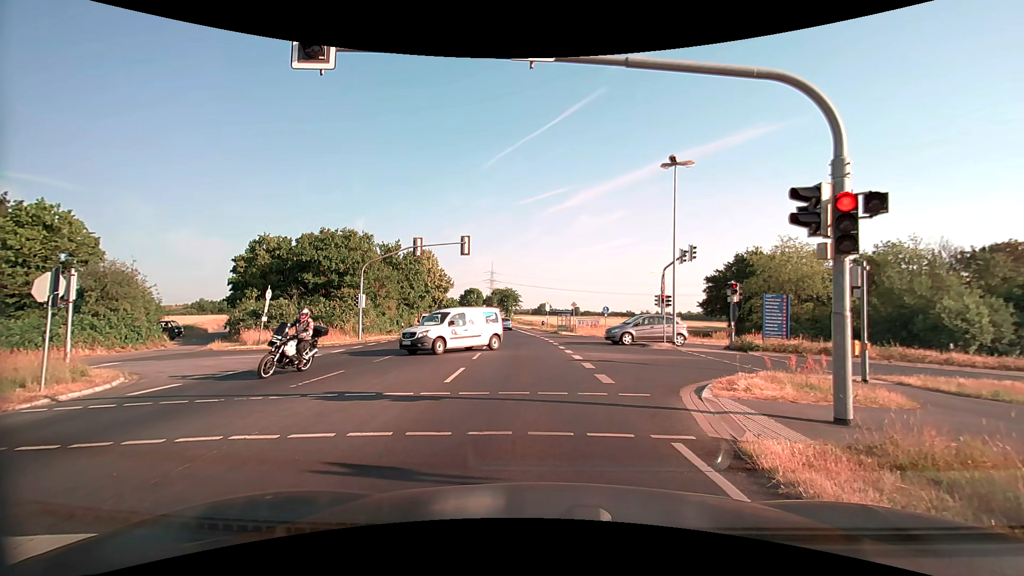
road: secondary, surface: asphalt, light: Day
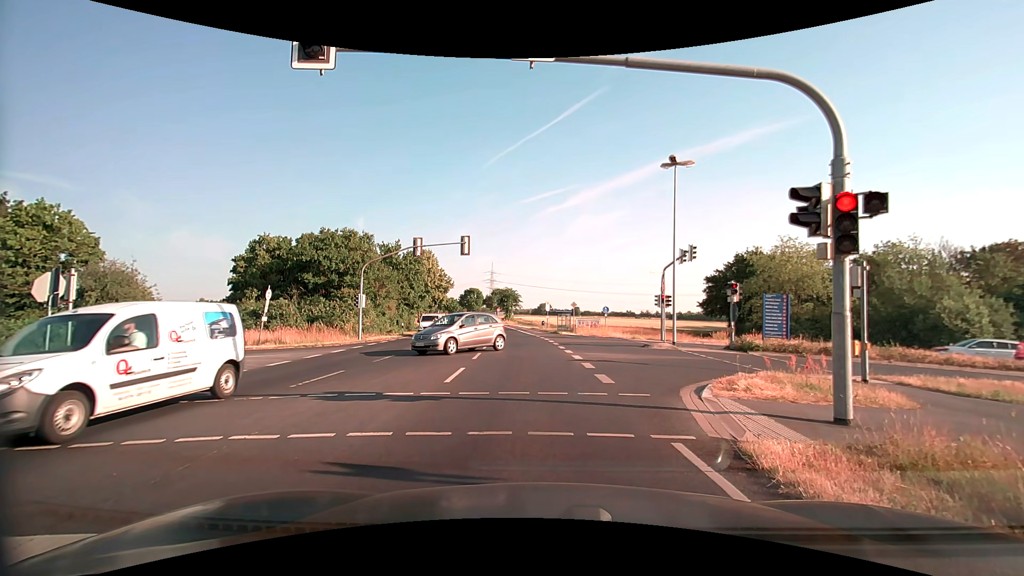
(0.0, 0.0) m; 0°
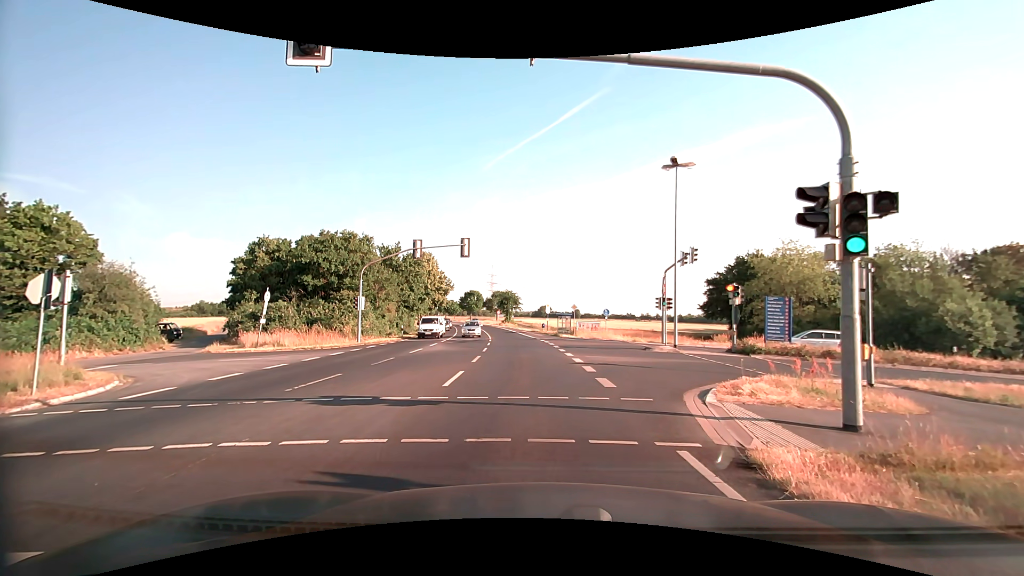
(0.0, +0.2) m; 0°
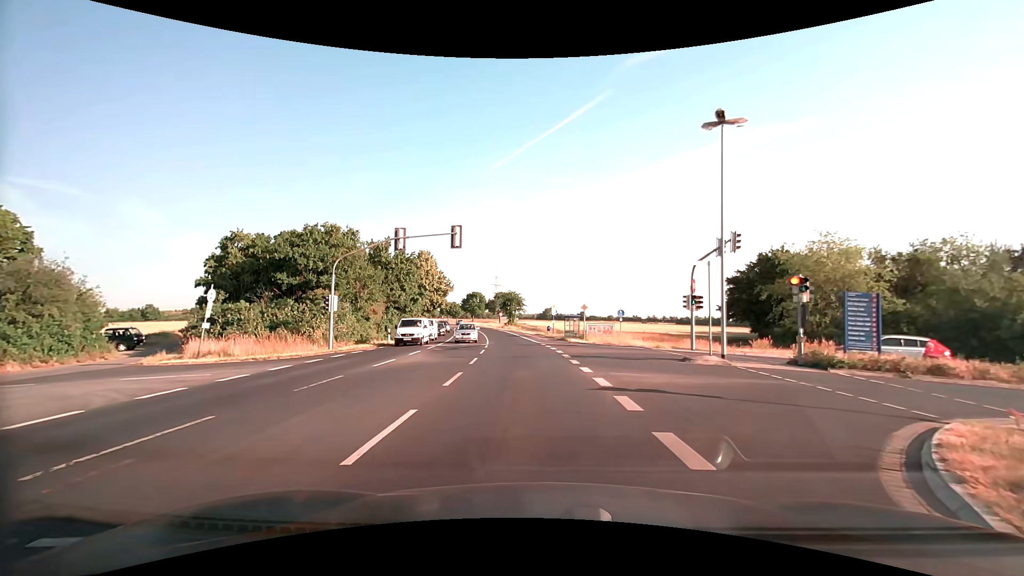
(-0.1, +6.0) m; -1°
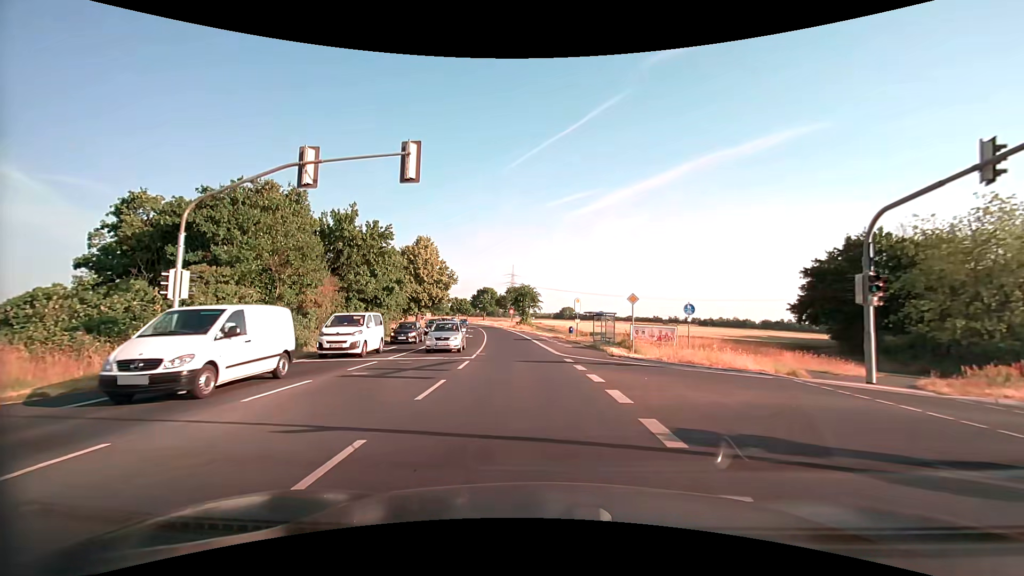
(-0.2, +14.5) m; -1°
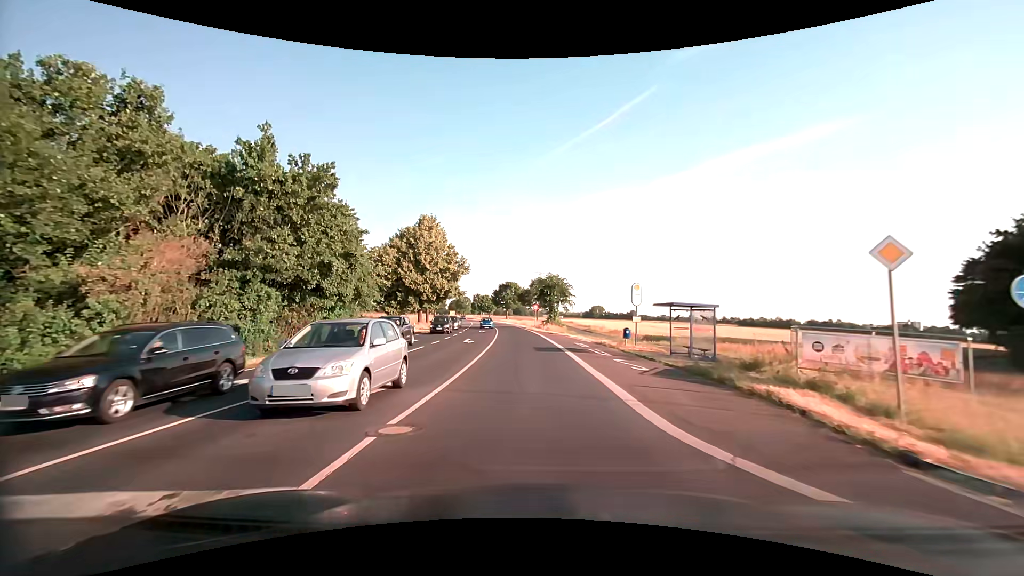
(-0.5, +16.2) m; -3°
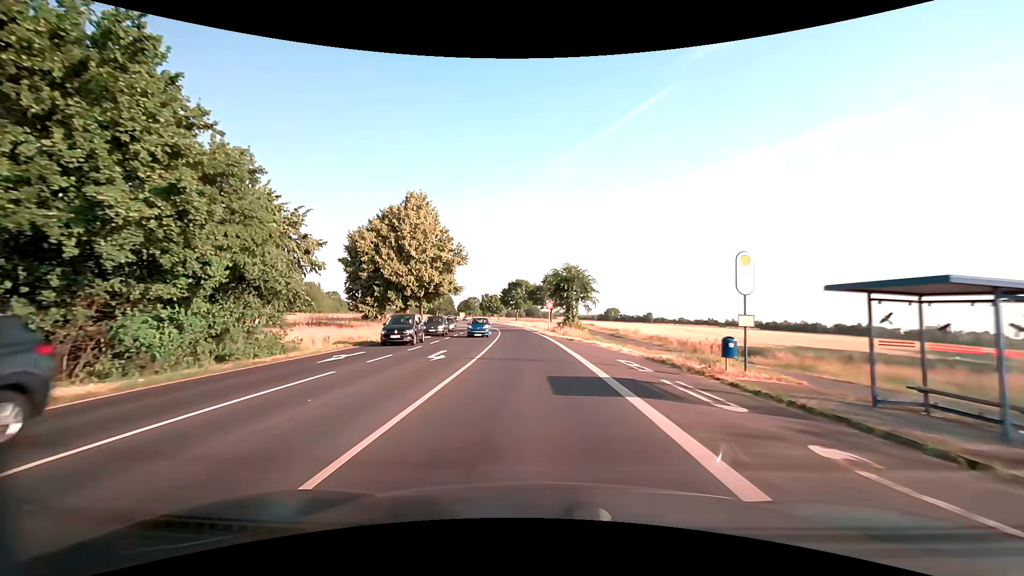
(-0.3, +13.1) m; -2°
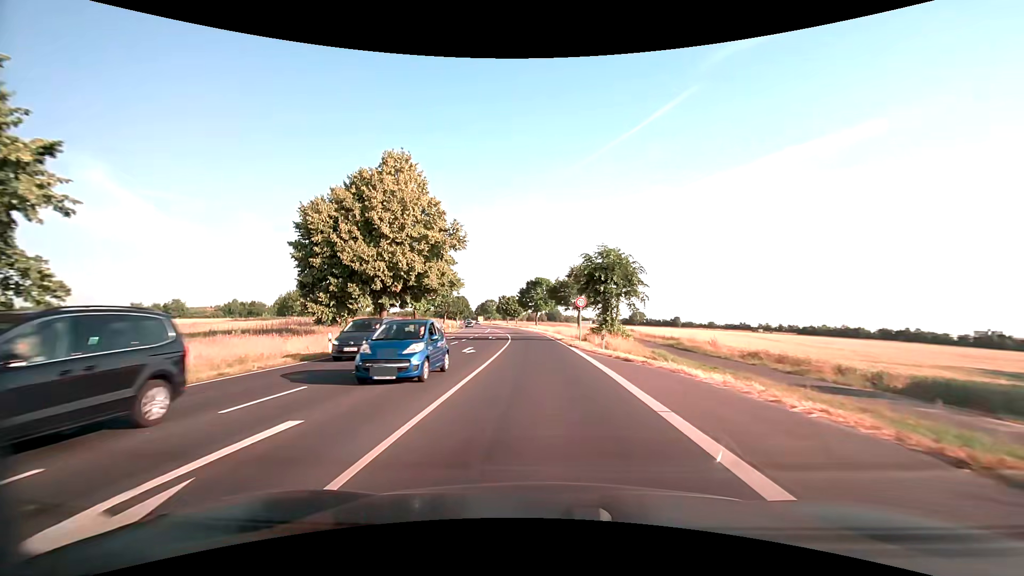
(-0.4, +14.8) m; -3°
(0, +10) (0, +20) (-1, +30) (-1, +40) (-2, +50) (-3, +60) (-4, +70) (-5, +80) (-6, +90) (-8, +100) m
